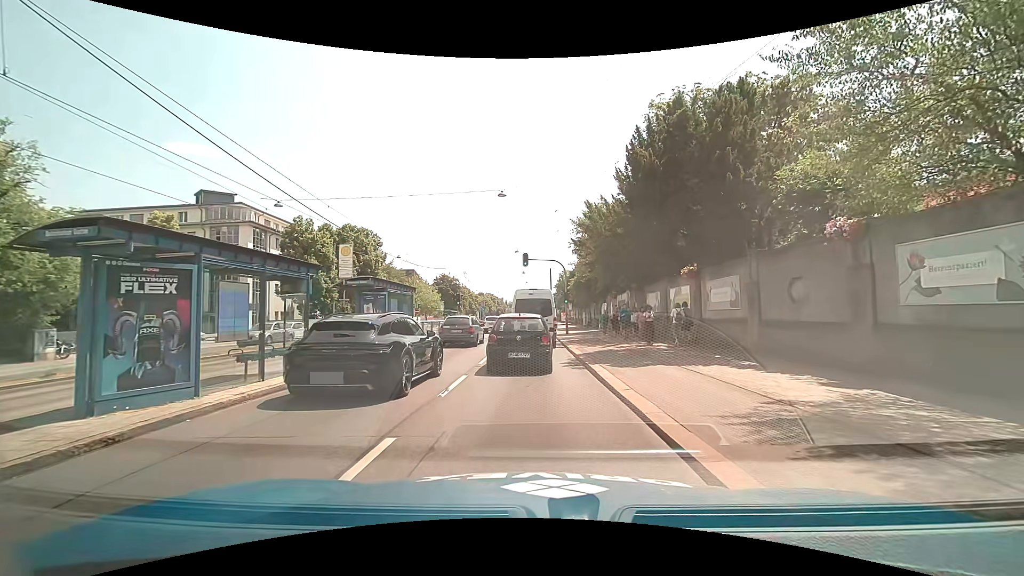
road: primary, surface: asphalt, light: Day
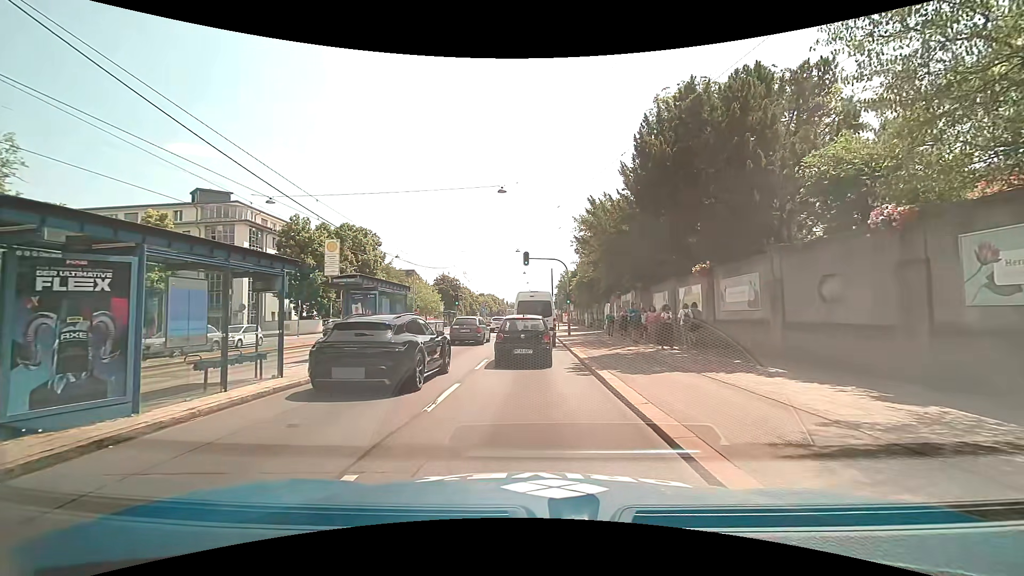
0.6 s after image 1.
(0.0, +1.4) m; -1°
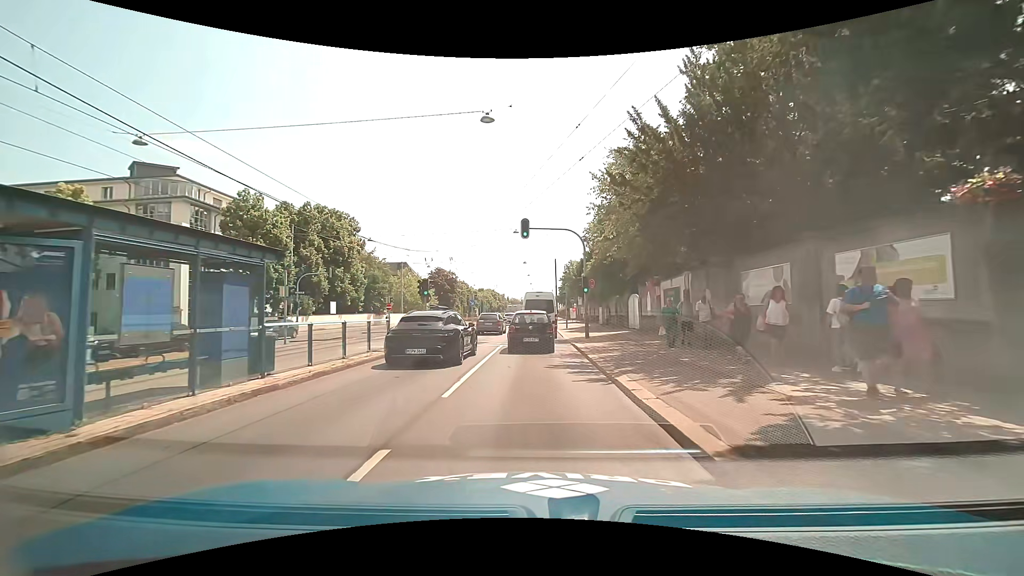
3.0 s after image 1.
(+0.1, +11.9) m; +1°
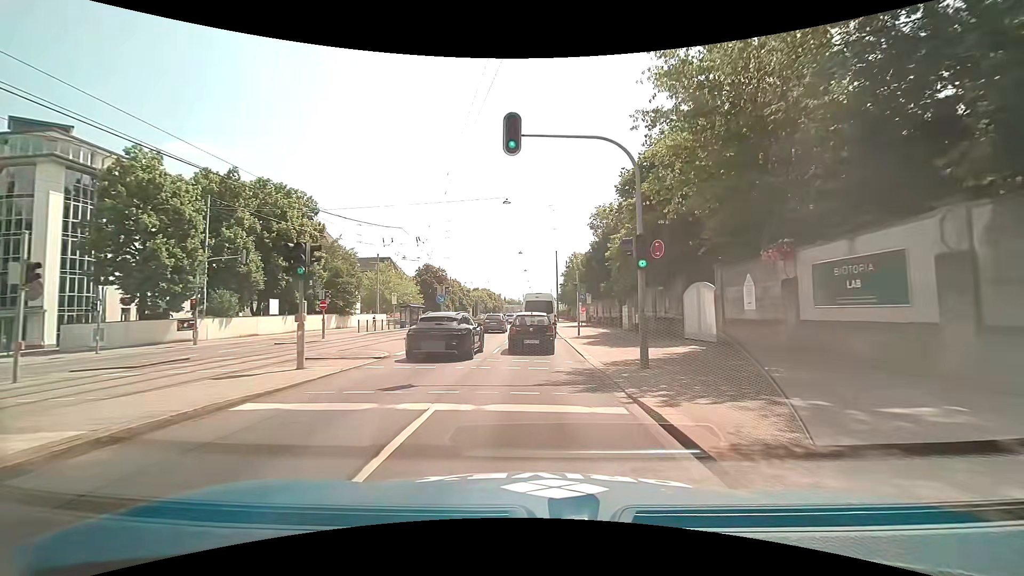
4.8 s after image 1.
(-0.1, +14.2) m; 0°
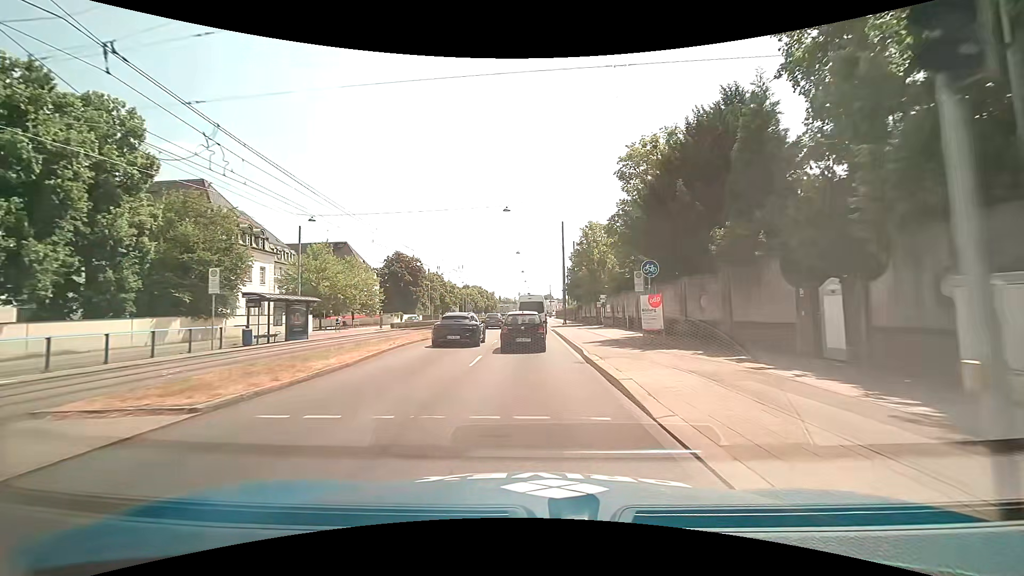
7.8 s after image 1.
(+0.1, +27.9) m; +1°
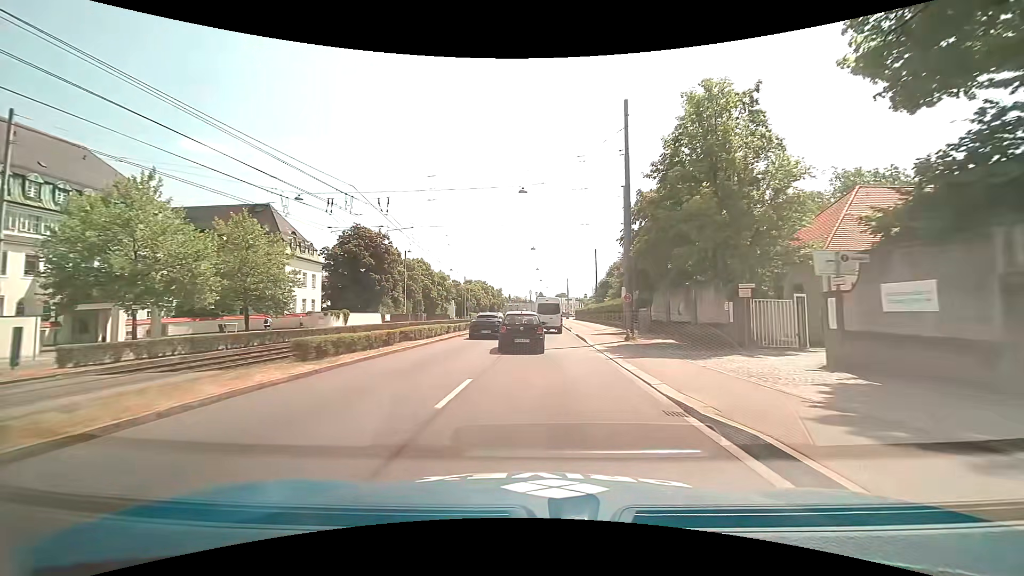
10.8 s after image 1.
(-0.6, +34.8) m; -1°
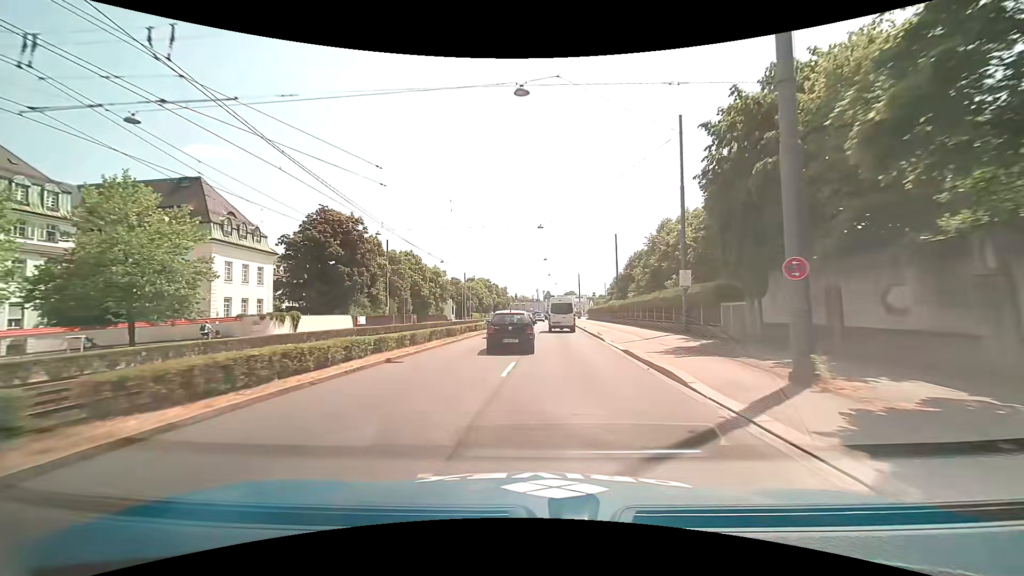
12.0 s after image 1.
(-0.1, +15.5) m; -1°
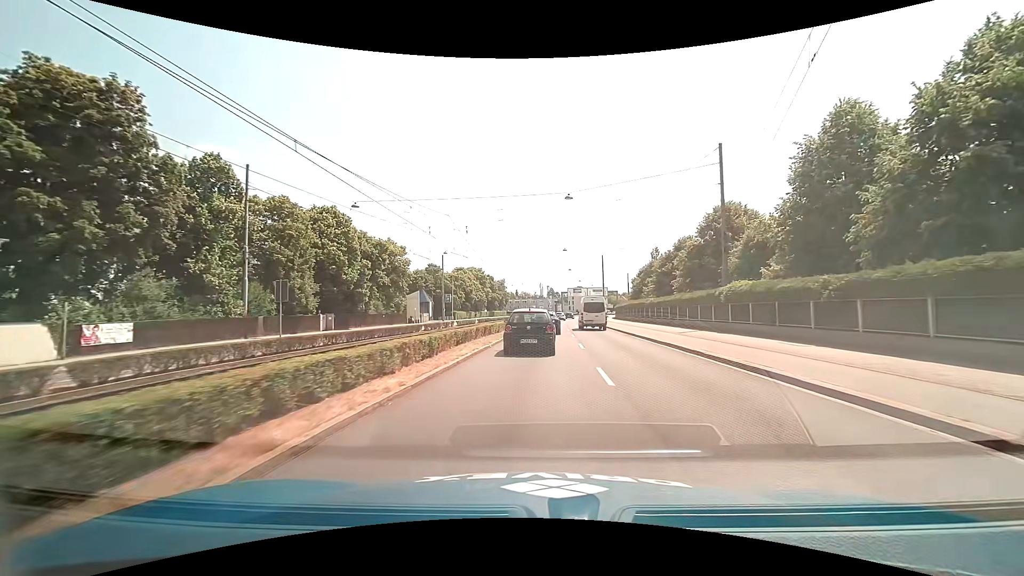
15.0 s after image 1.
(-0.9, +39.6) m; -1°
(0, +10) (+1, +20) (+1, +30) (+1, +40) (+2, +50) (+2, +60) (+3, +70) (+4, +80) (+5, +90) (+6, +100) m
